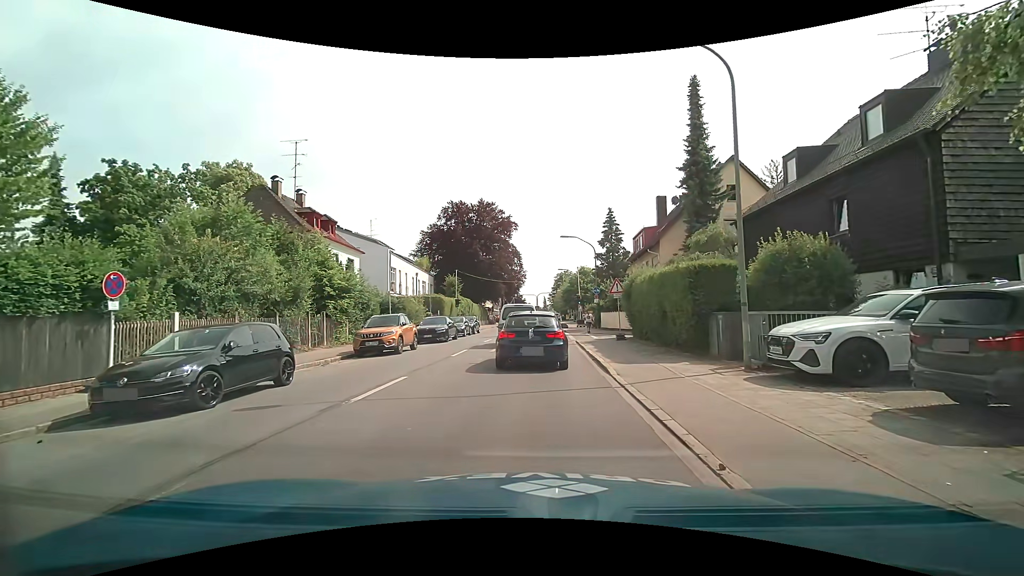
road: secondary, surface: asphalt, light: Day
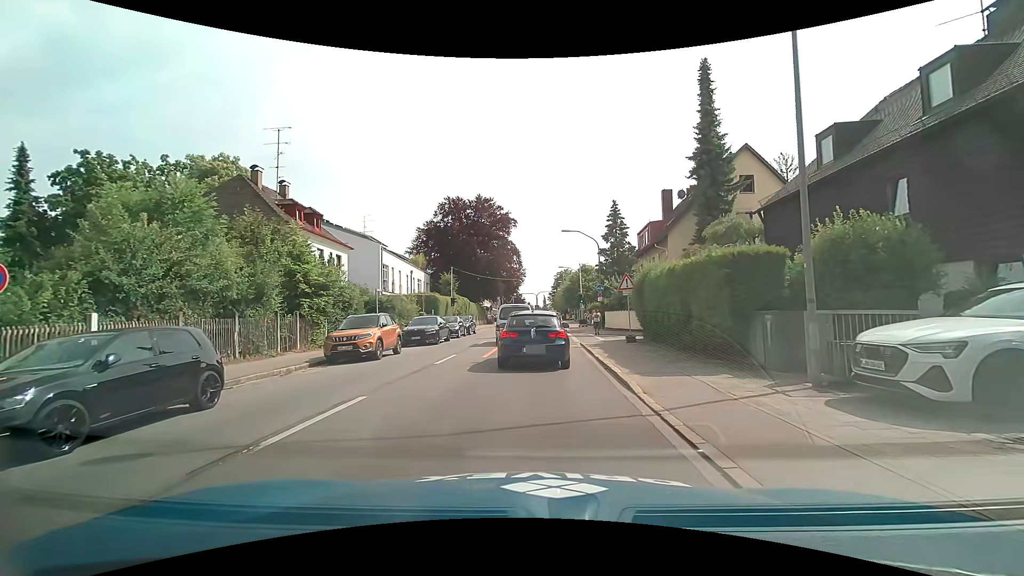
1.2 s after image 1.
(+0.1, +2.7) m; 0°
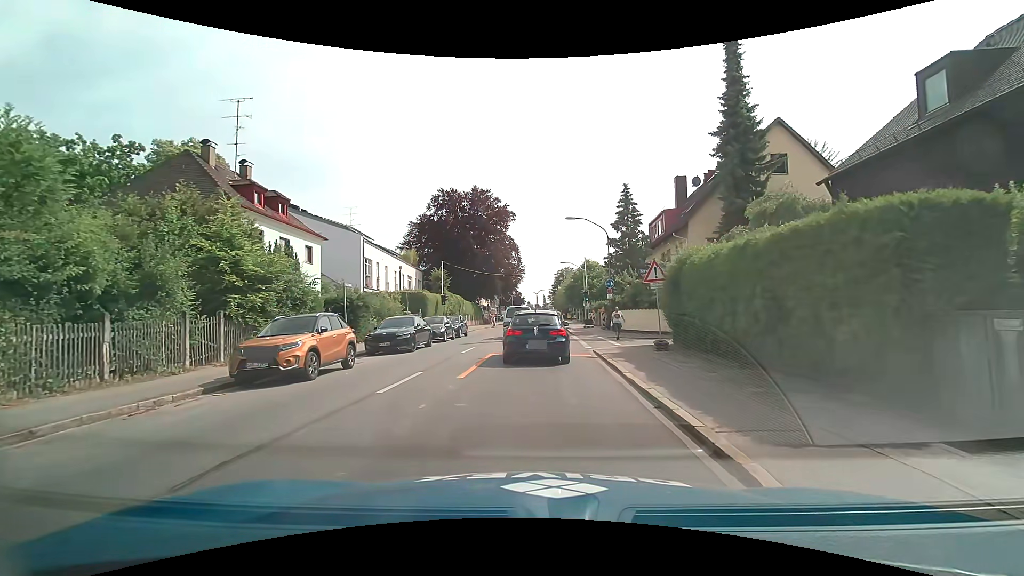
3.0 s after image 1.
(+0.3, +5.2) m; +2°
(0, +10) (0, +20) (0, +30) (+1, +40) (+1, +50) (+1, +60) (+2, +70) (+3, +80) (+3, +90) (+3, +100) m
